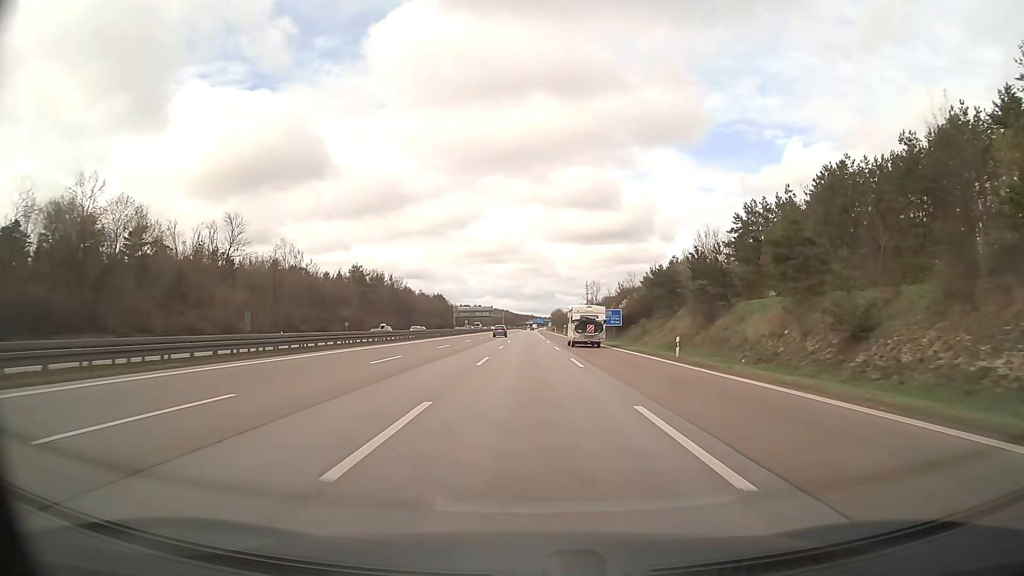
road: motorway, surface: asphalt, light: Day
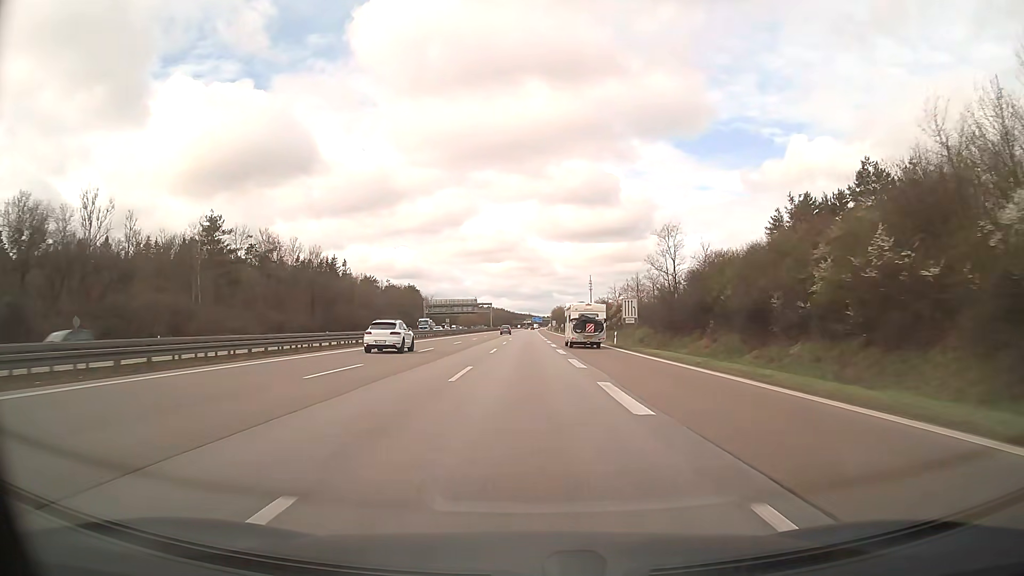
(+0.3, +79.1) m; 0°
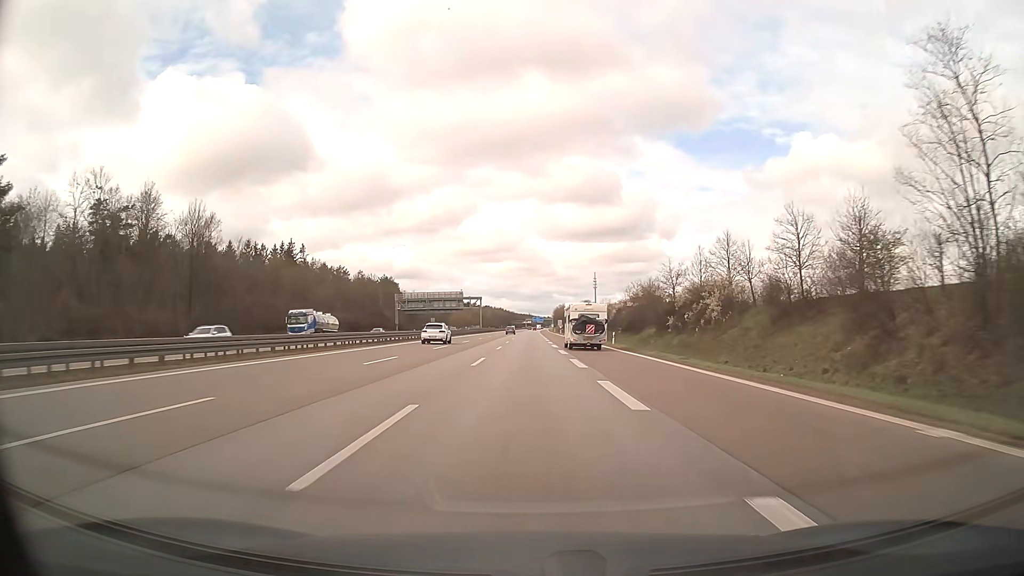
(0.0, +47.4) m; 0°
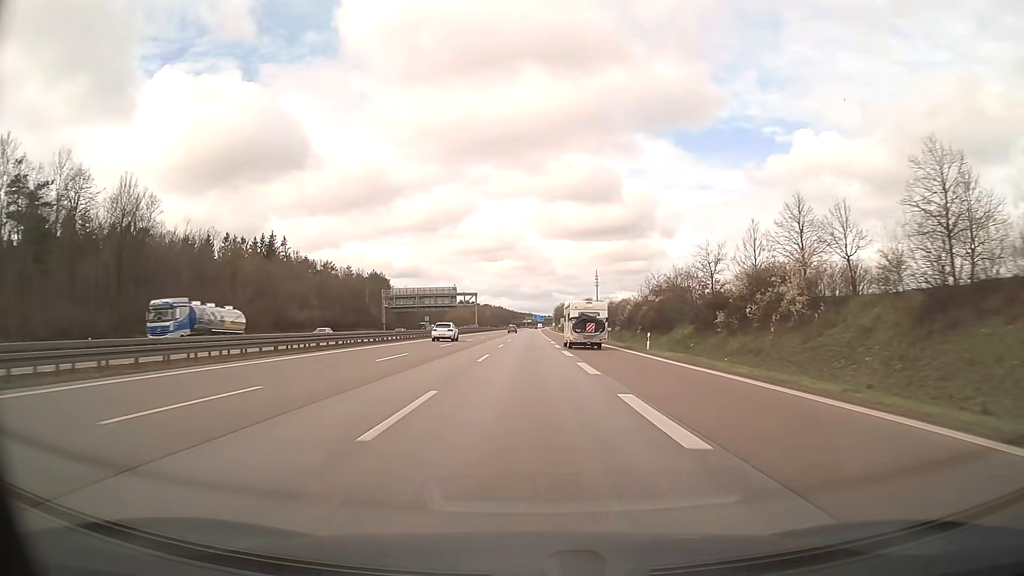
(0.0, +15.8) m; 0°
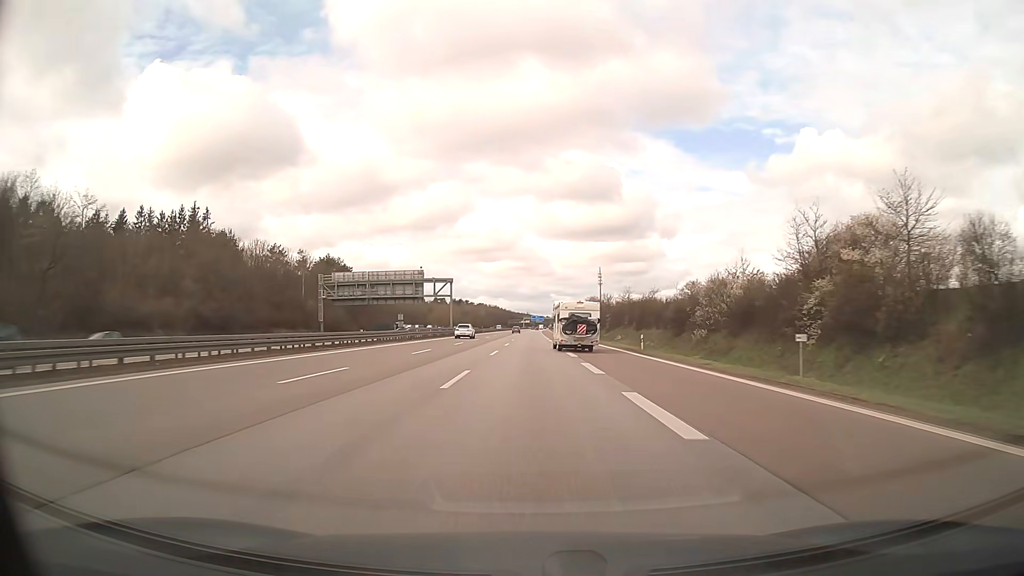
(0.0, +47.4) m; 0°
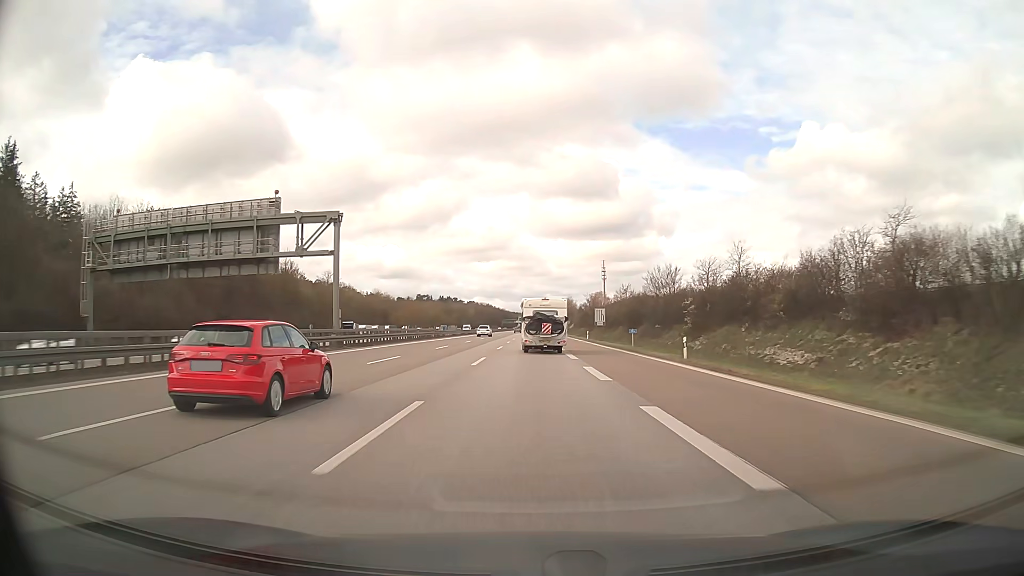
(+0.3, +62.8) m; 0°
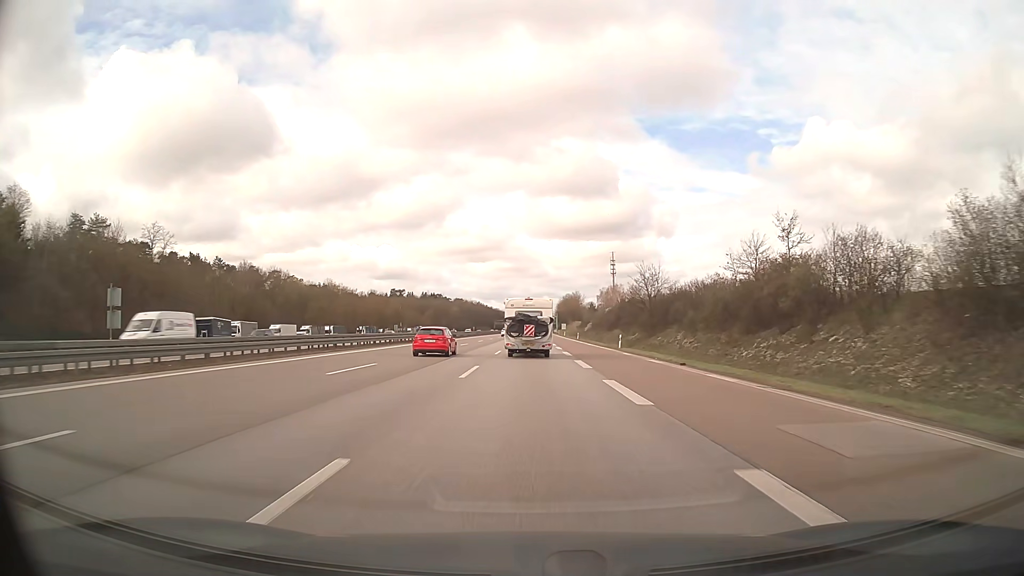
(+0.1, +77.4) m; 0°
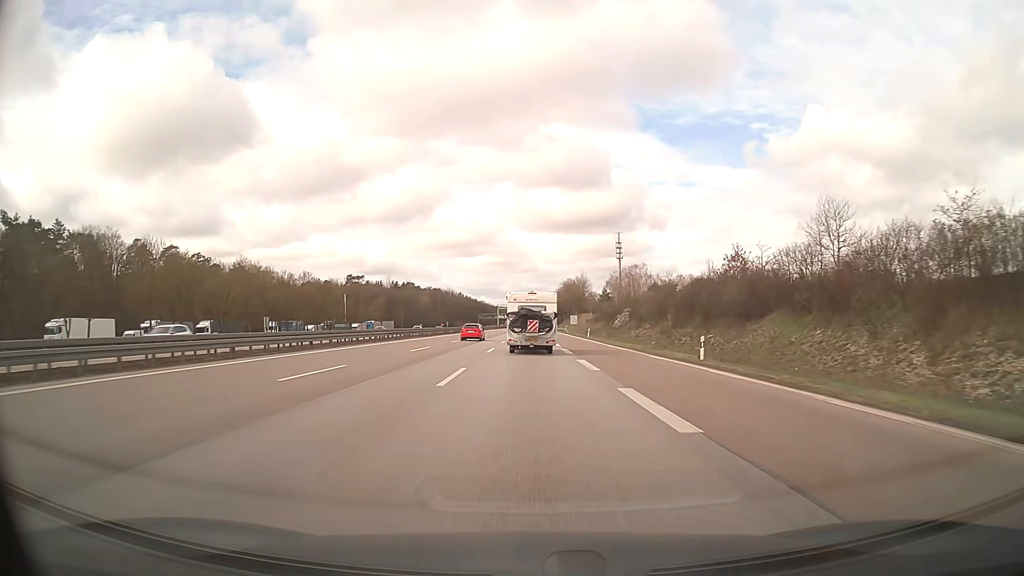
(+0.5, +76.0) m; +1°
(0, +10) (0, +20) (0, +30) (0, +40) (0, +50) (0, +60) (0, +70) (0, +80) (0, +90) (0, +100) m
